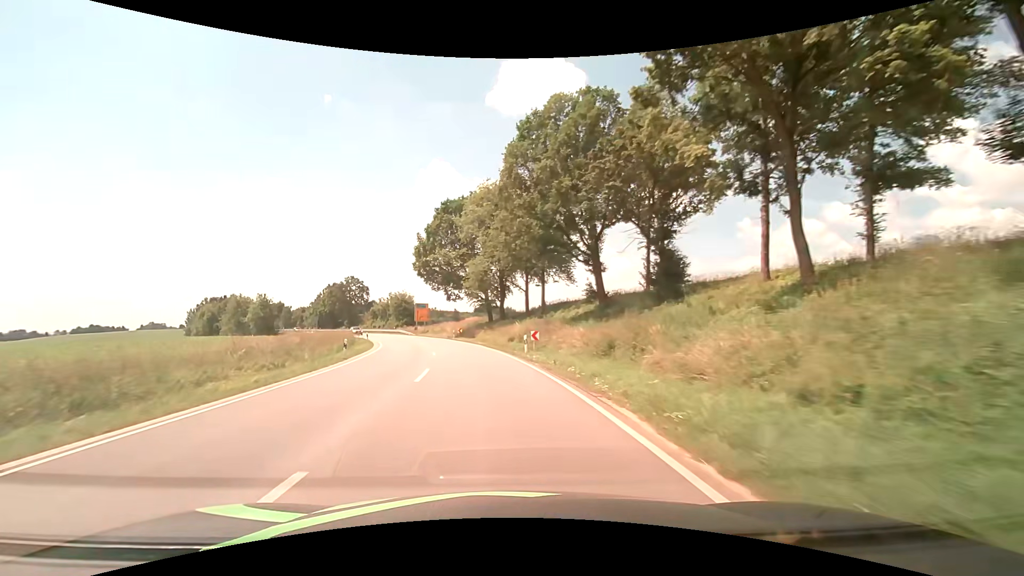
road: secondary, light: Day
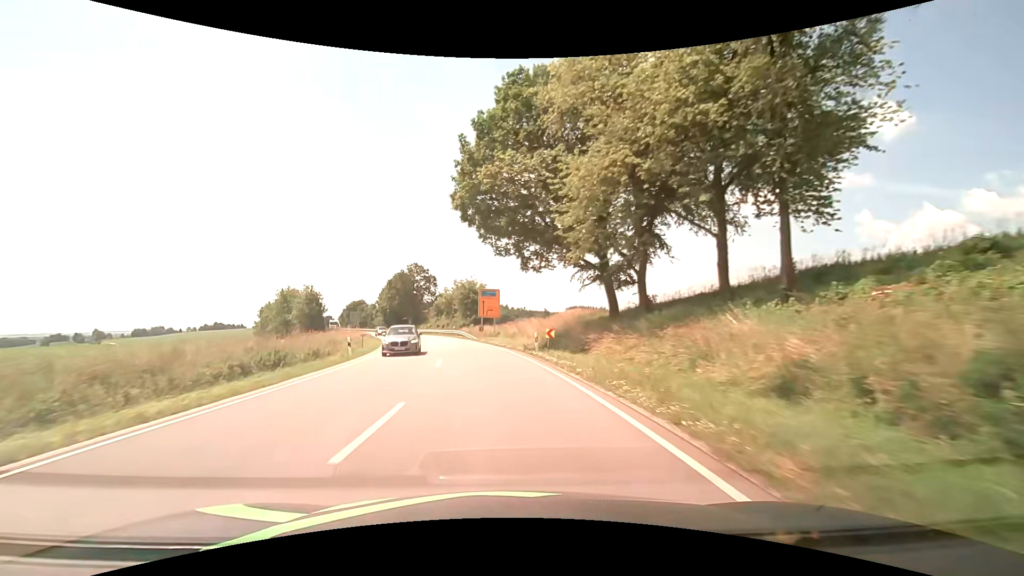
(-2.9, +32.4) m; -10°
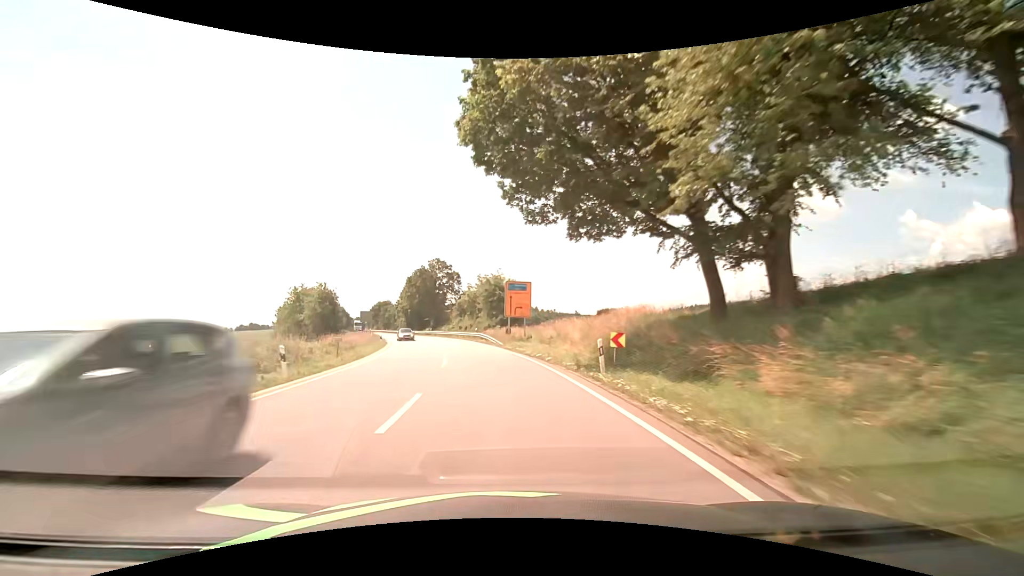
(-0.4, +10.9) m; -4°
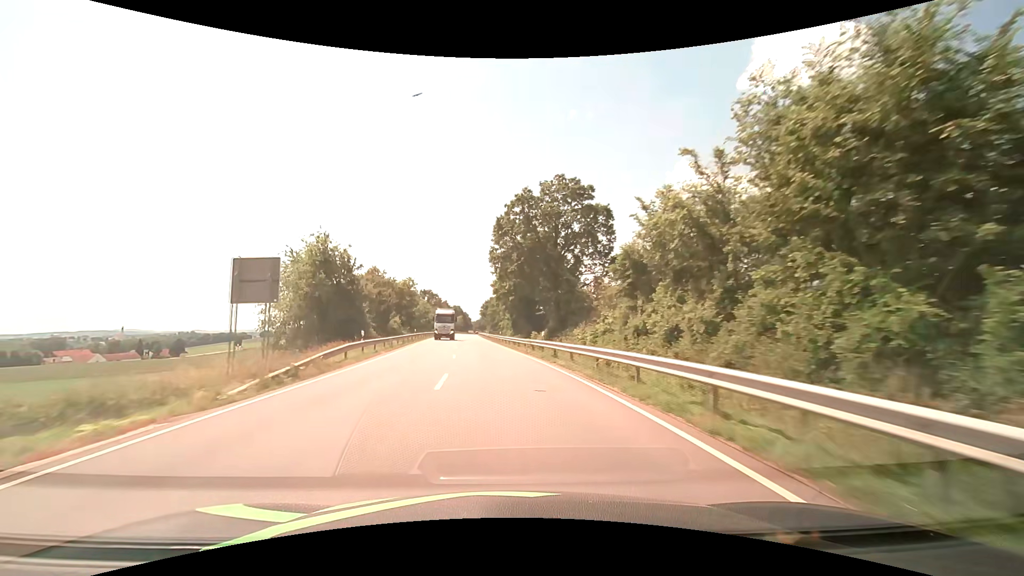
(-7.2, +56.1) m; -14°
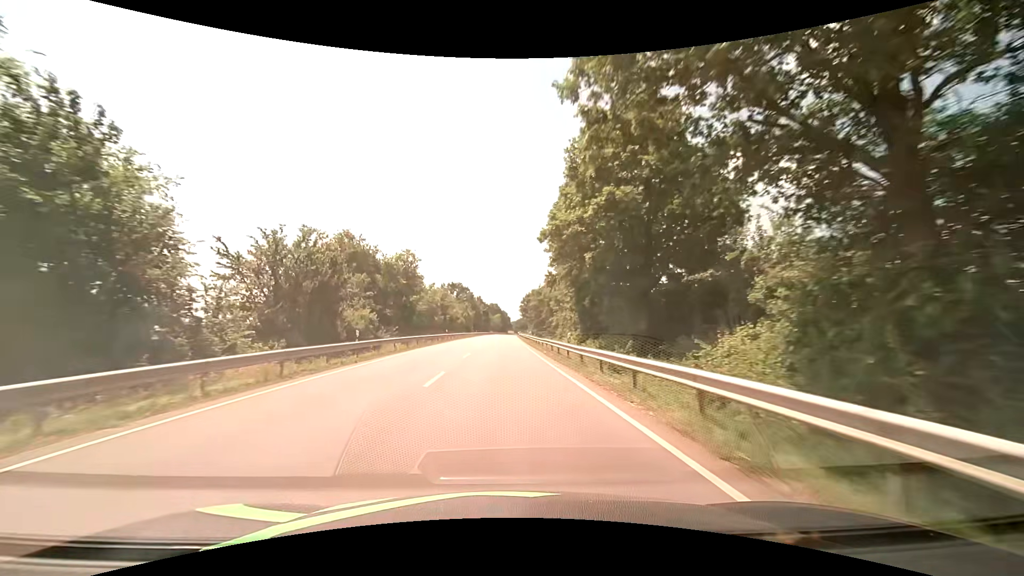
(-2.0, +36.0) m; -5°
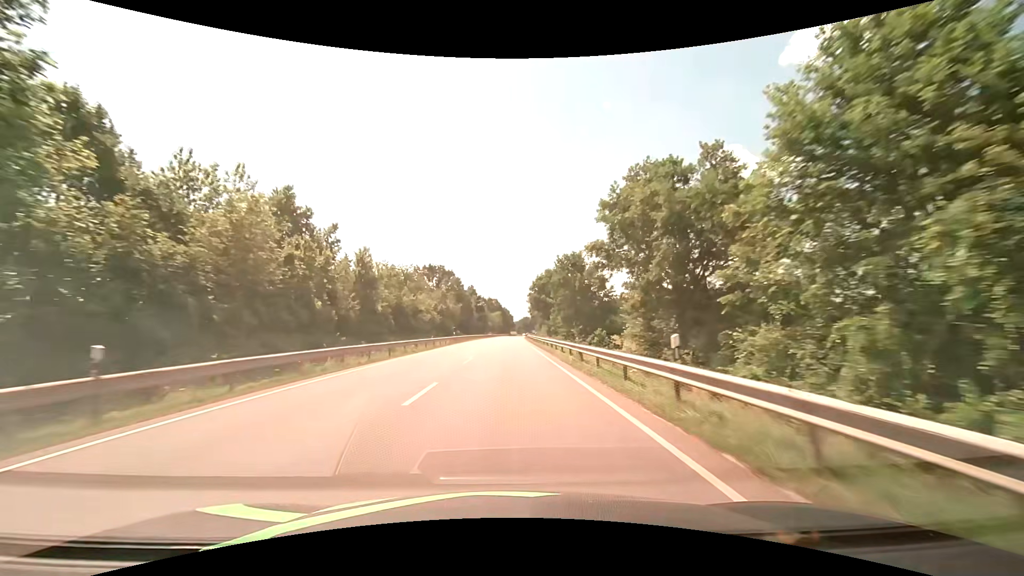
(-0.3, +51.6) m; 0°
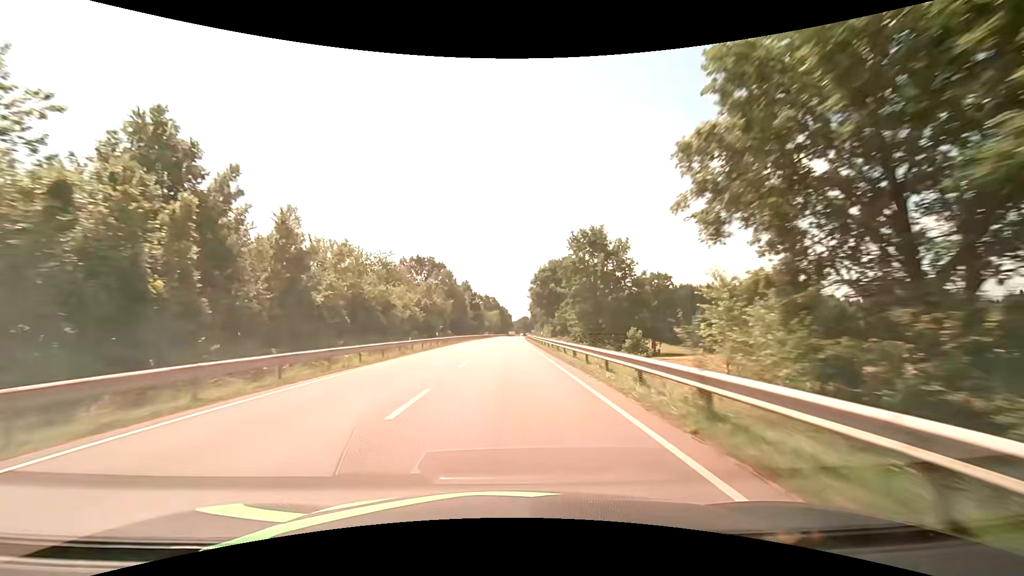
(0.0, +13.6) m; 0°
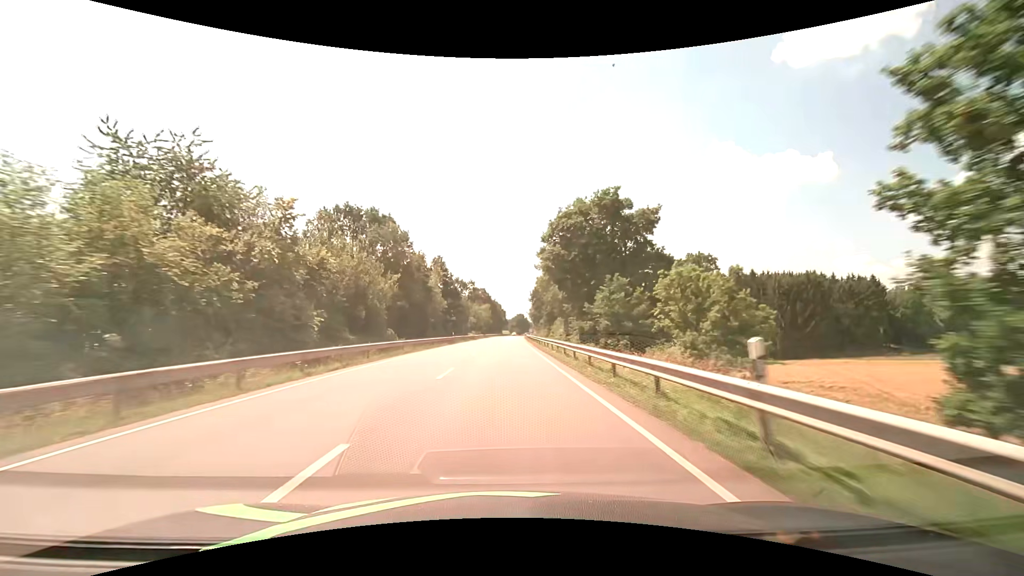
(+0.2, +42.3) m; +1°
(0, +10) (0, +20) (0, +30) (0, +40) (0, +50) (0, +60) (0, +70) (+1, +80) (+1, +90) (+1, +100) m
